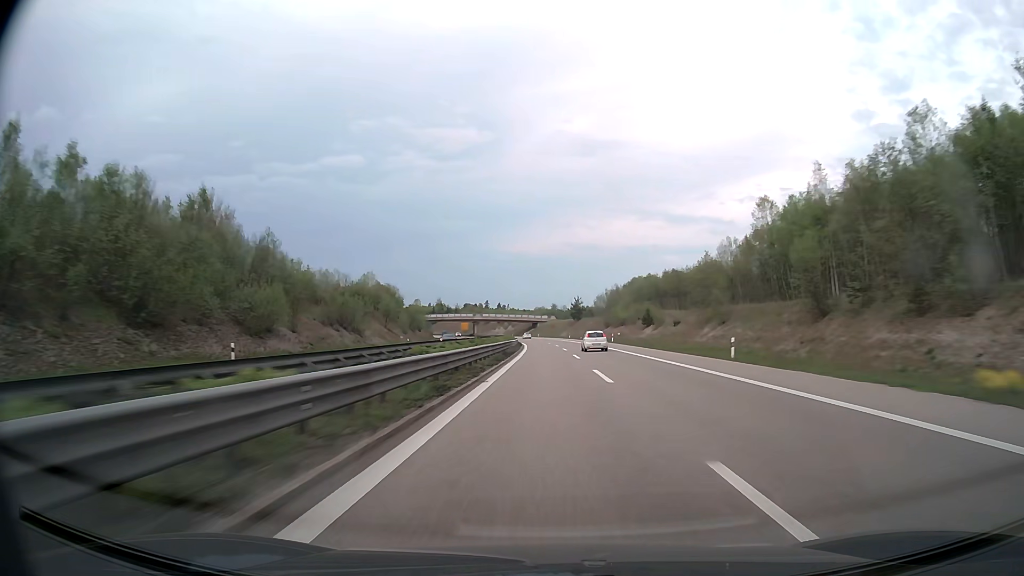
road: trunk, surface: asphalt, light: Day
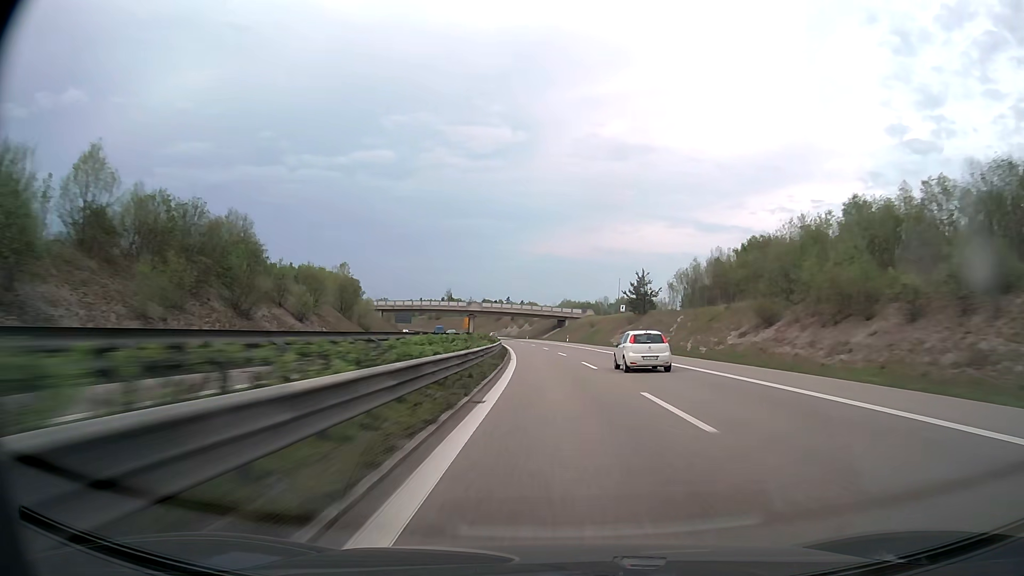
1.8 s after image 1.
(-1.3, +80.5) m; -2°
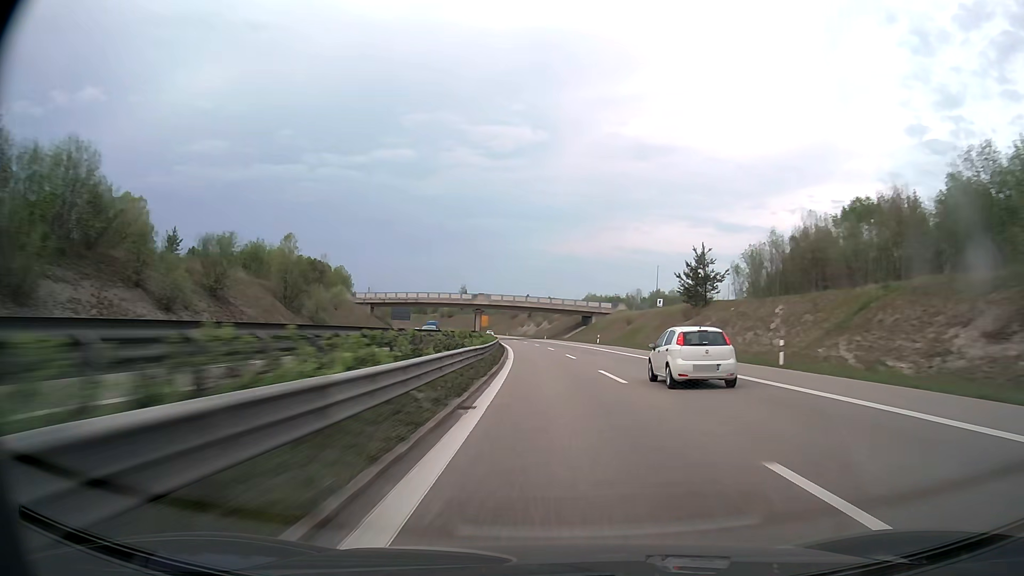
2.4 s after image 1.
(-0.3, +26.6) m; -1°
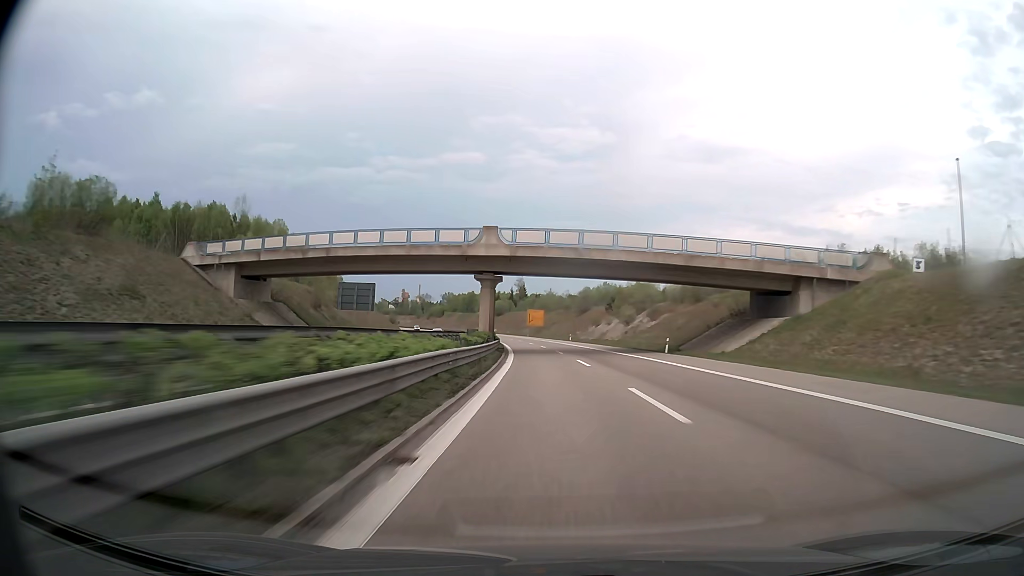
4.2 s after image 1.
(-4.1, +79.5) m; -6°
(0, +10) (0, +20) (-1, +30) (-1, +40) (-2, +50) (-2, +60) (-3, +70) (-4, +80) (-5, +90) (-6, +100) m
